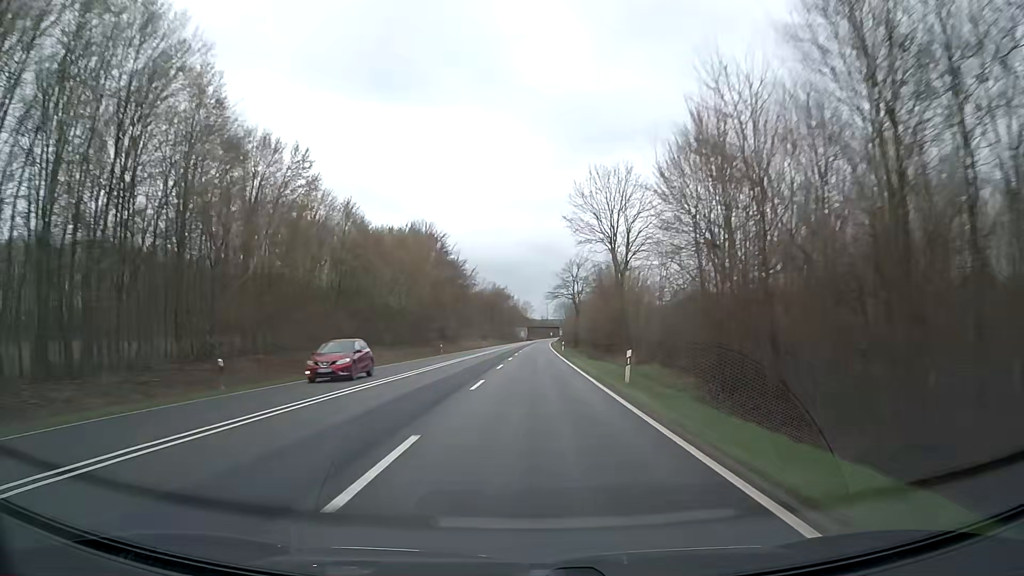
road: trunk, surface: asphalt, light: Day
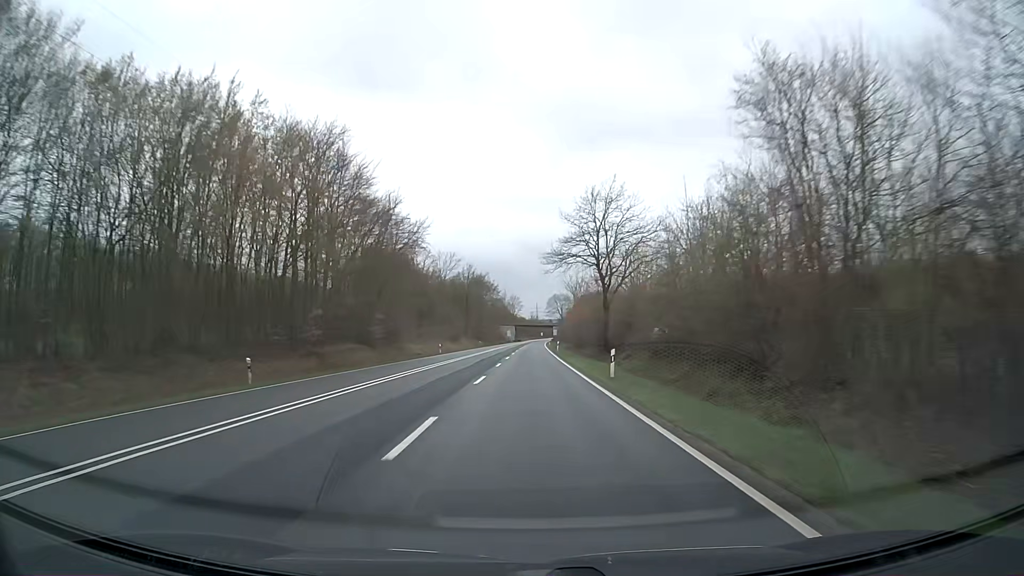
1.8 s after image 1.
(+0.3, +47.4) m; +1°
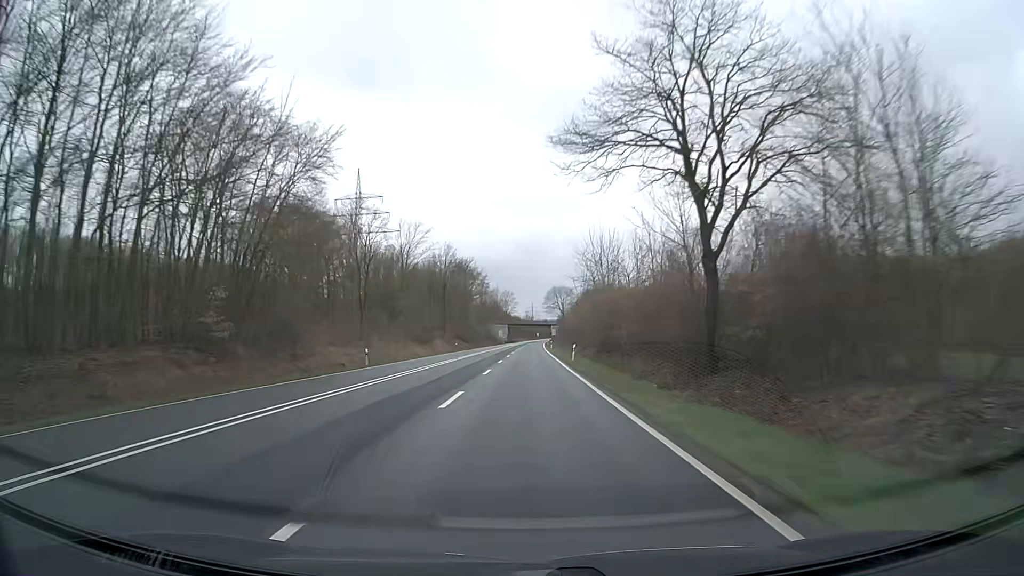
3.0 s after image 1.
(+0.1, +31.6) m; 0°
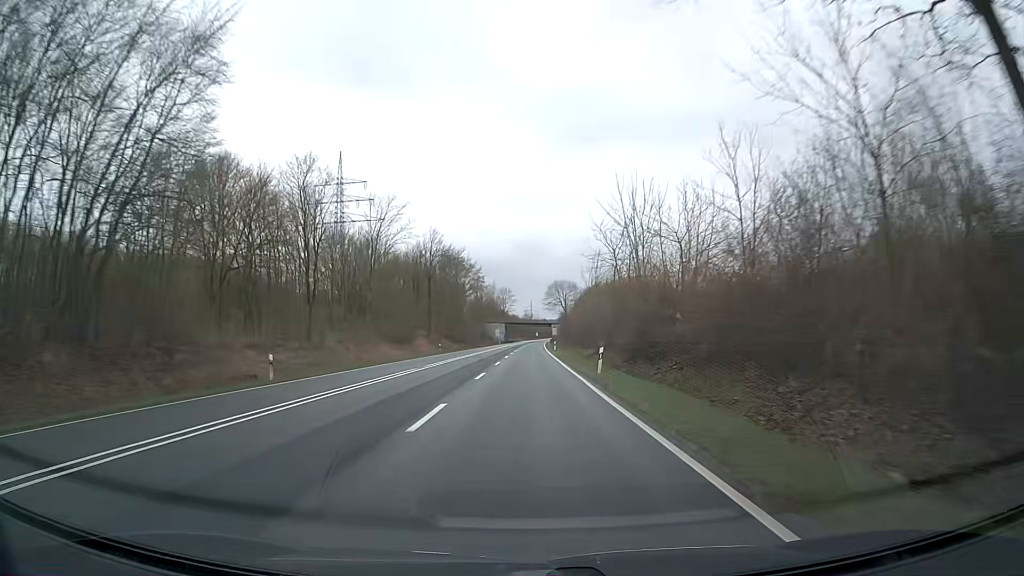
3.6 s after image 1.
(0.0, +15.8) m; 0°
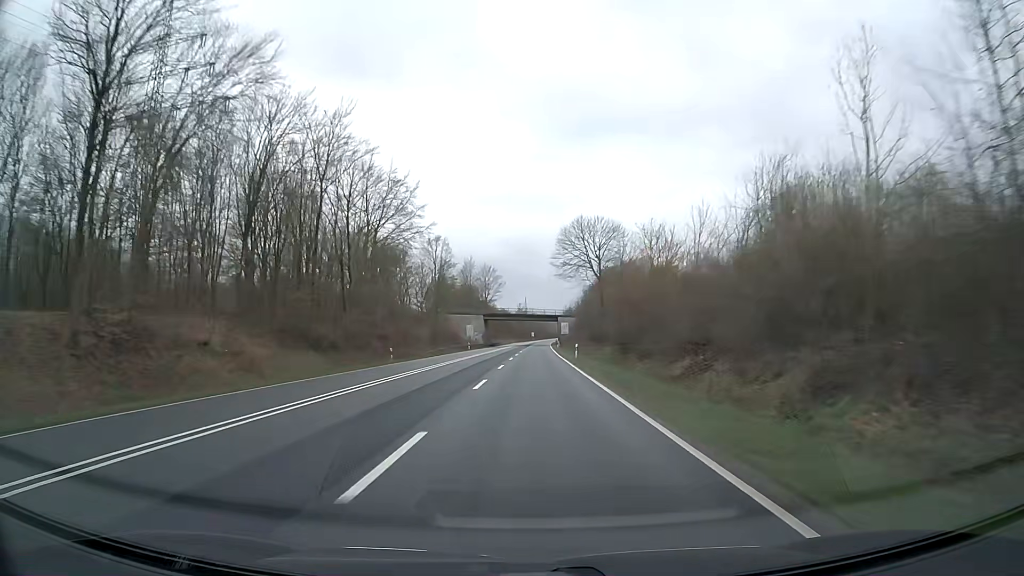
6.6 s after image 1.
(+0.2, +79.0) m; 0°
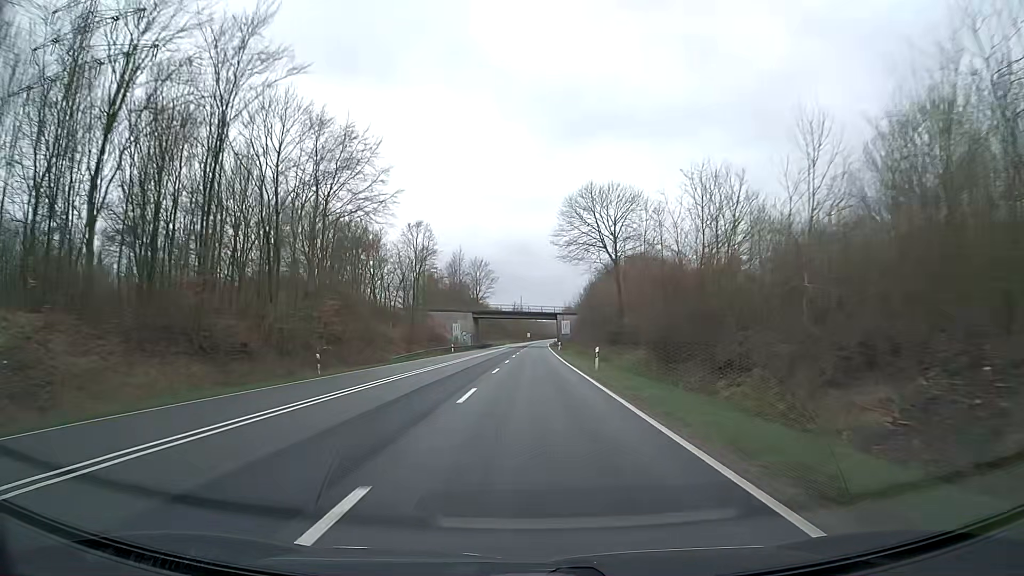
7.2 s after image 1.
(+0.1, +15.8) m; 0°
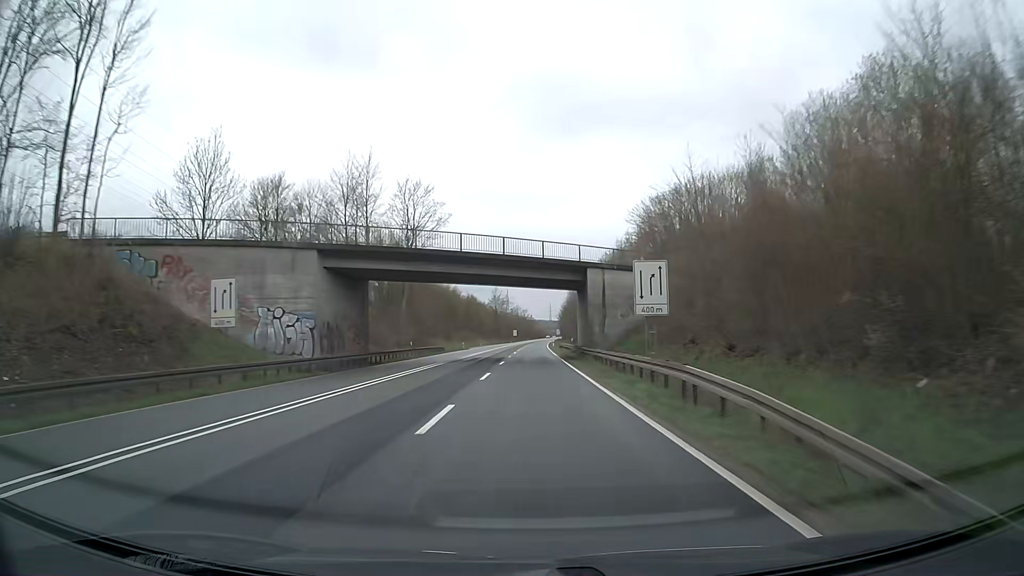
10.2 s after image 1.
(+0.8, +79.0) m; +1°
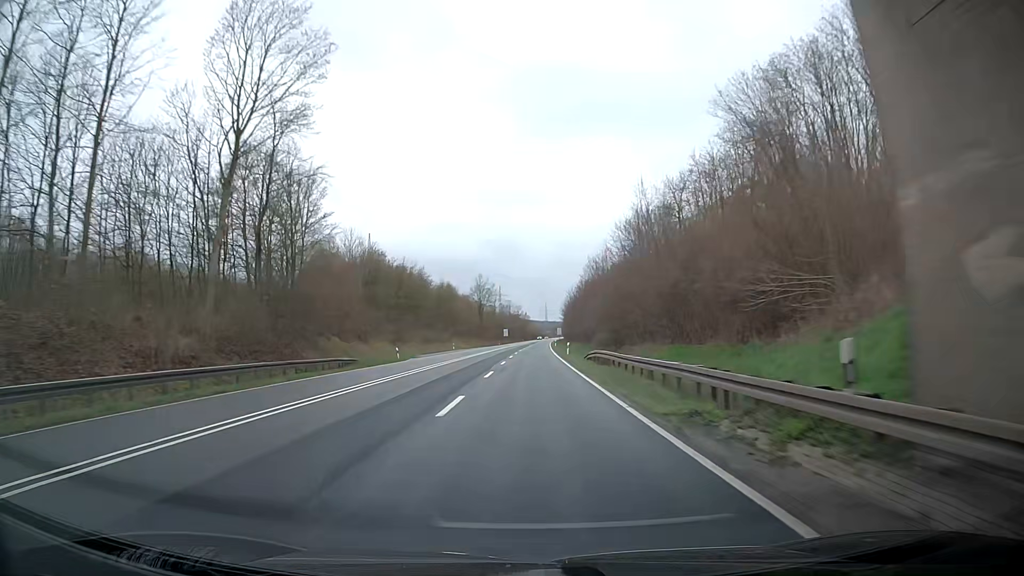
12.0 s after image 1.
(+0.3, +47.4) m; +1°
(0, +10) (0, +20) (0, +30) (0, +40) (0, +50) (0, +60) (0, +70) (0, +80) (0, +90) (0, +100) m
